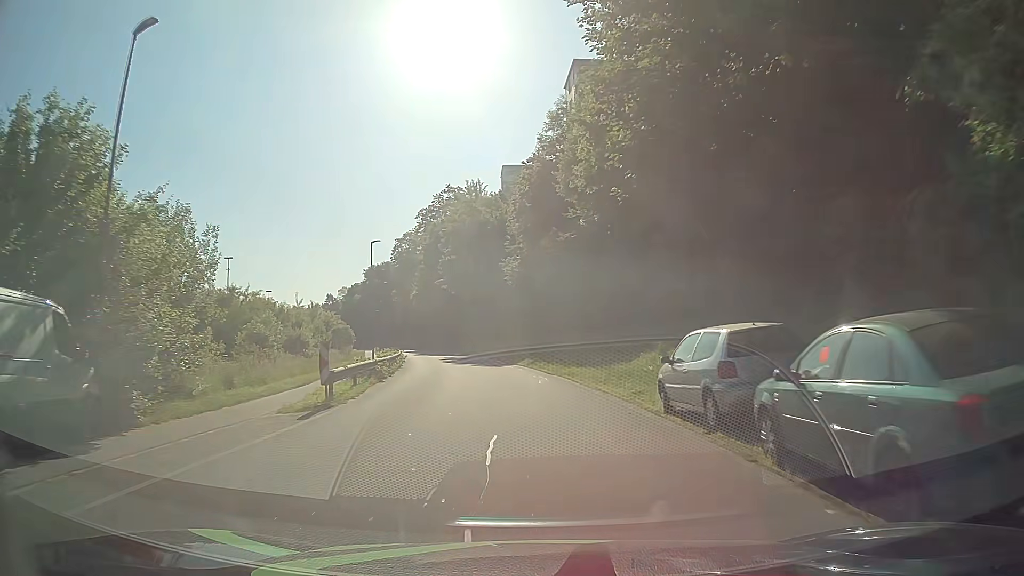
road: residential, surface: asphalt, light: Day
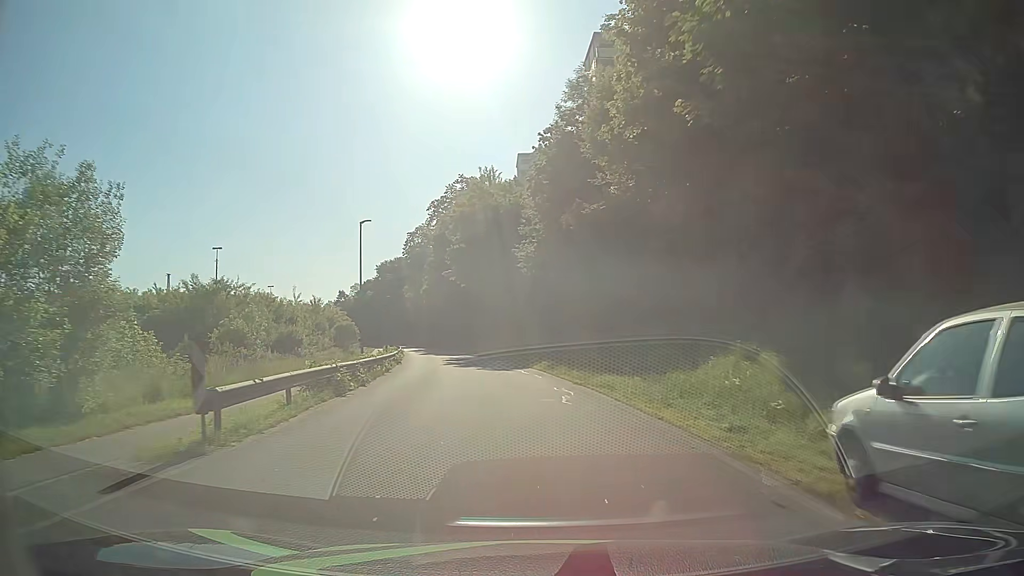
(-0.1, +6.8) m; -1°
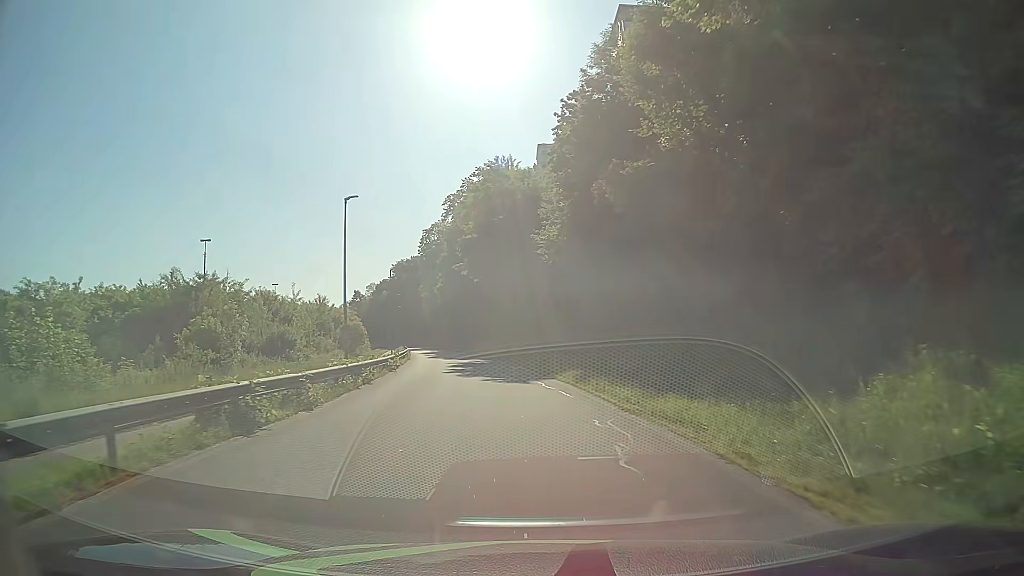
(-0.1, +6.8) m; -2°
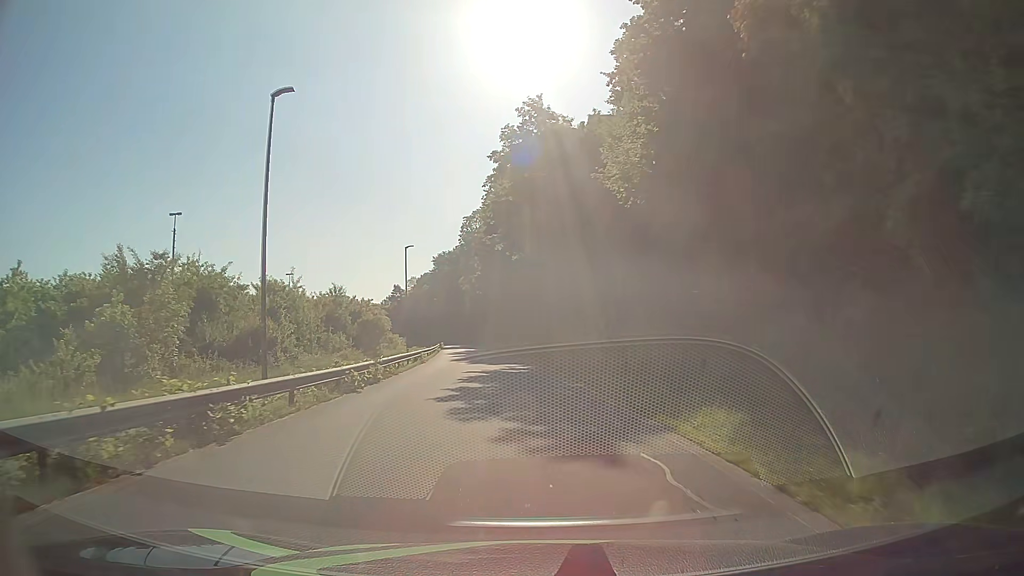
(-0.4, +13.7) m; -4°
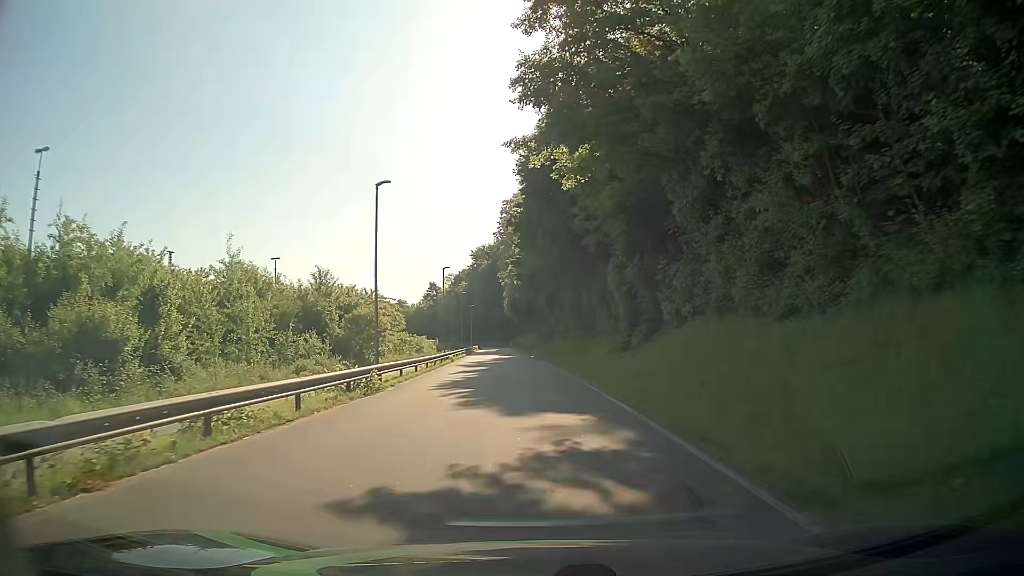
(-0.7, +20.7) m; -5°
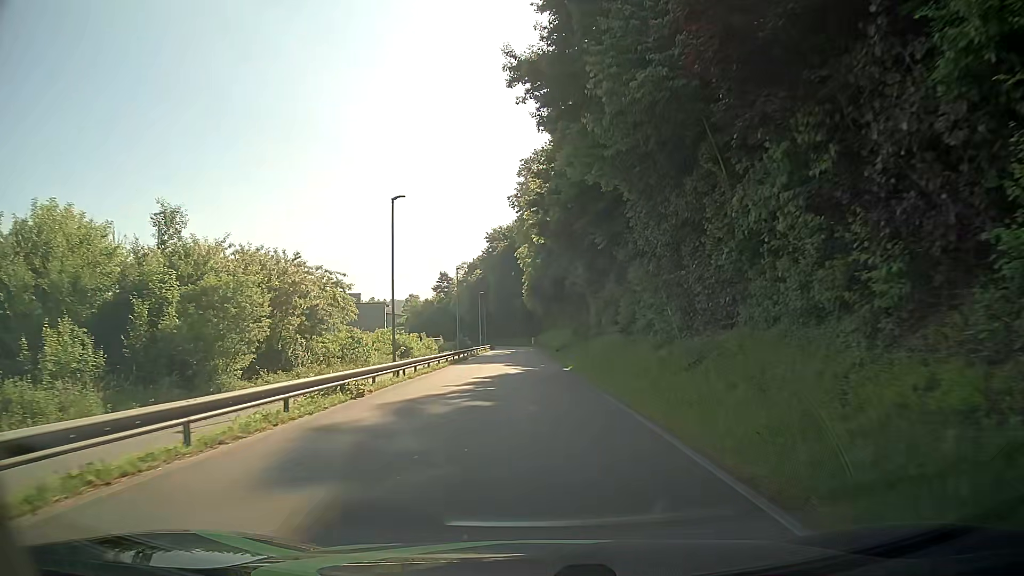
(-0.3, +29.0) m; -1°
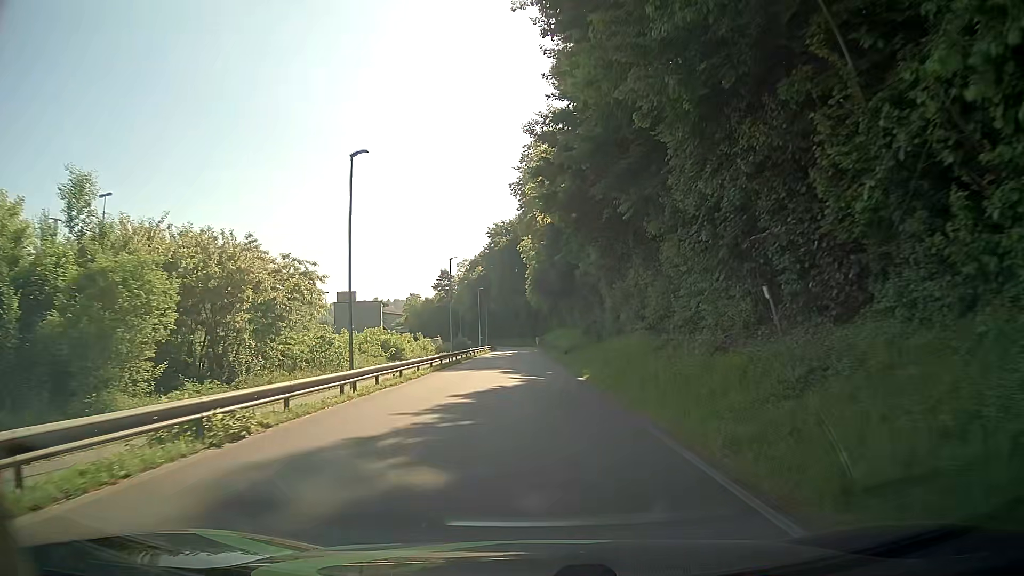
(-0.1, +7.6) m; 0°
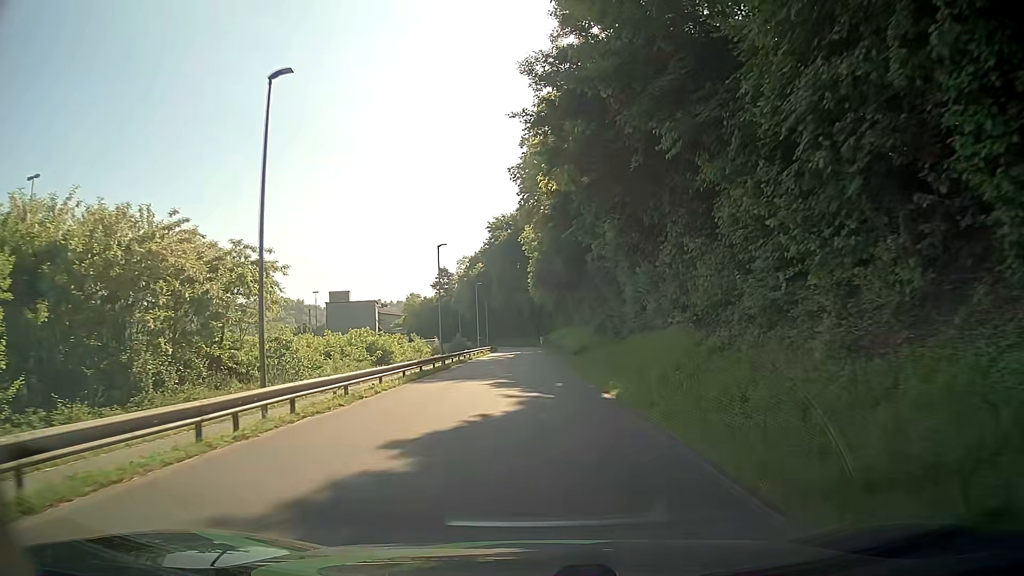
(-0.1, +7.7) m; -1°
